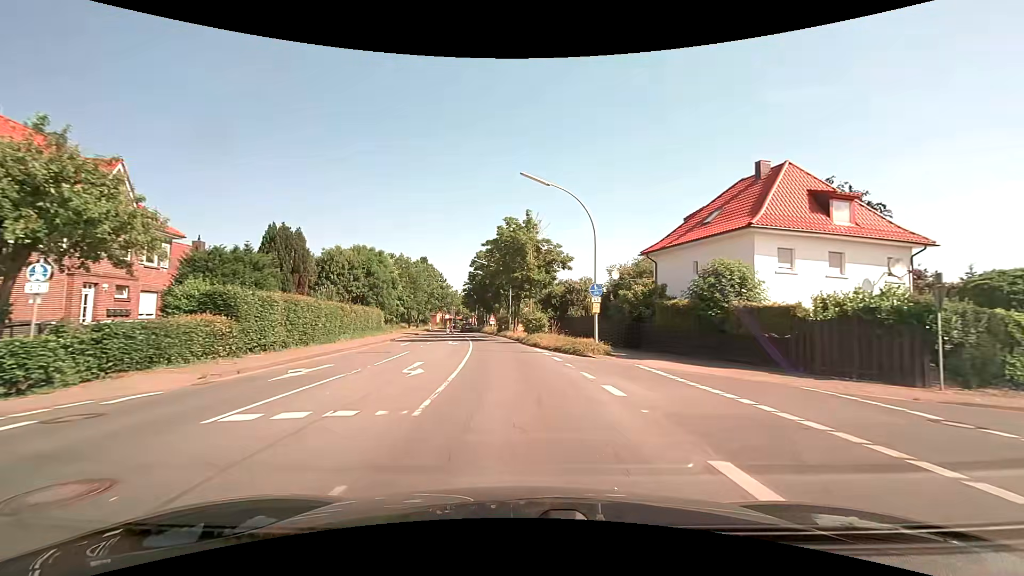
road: secondary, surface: asphalt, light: Day
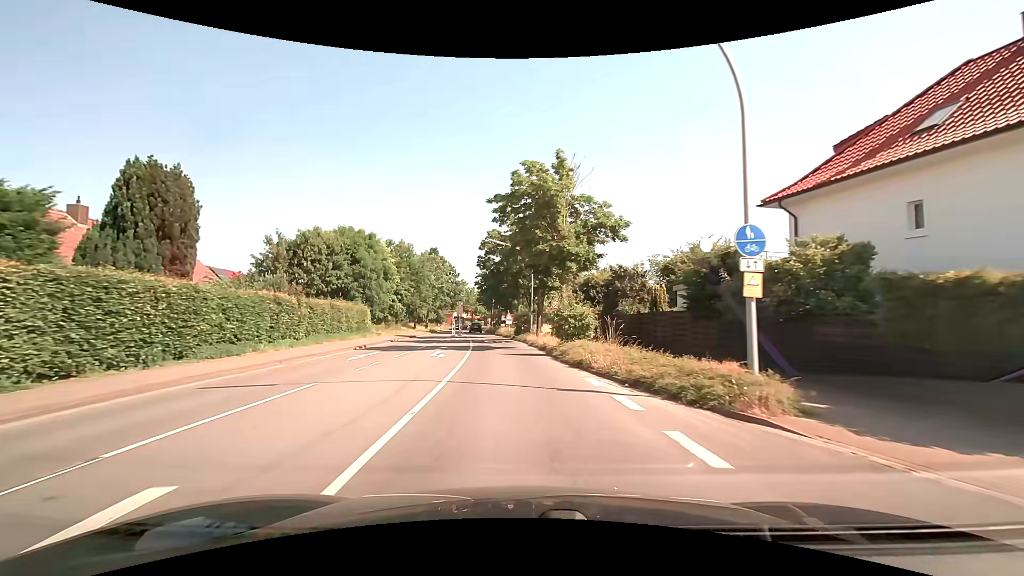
(-0.3, +13.7) m; -2°
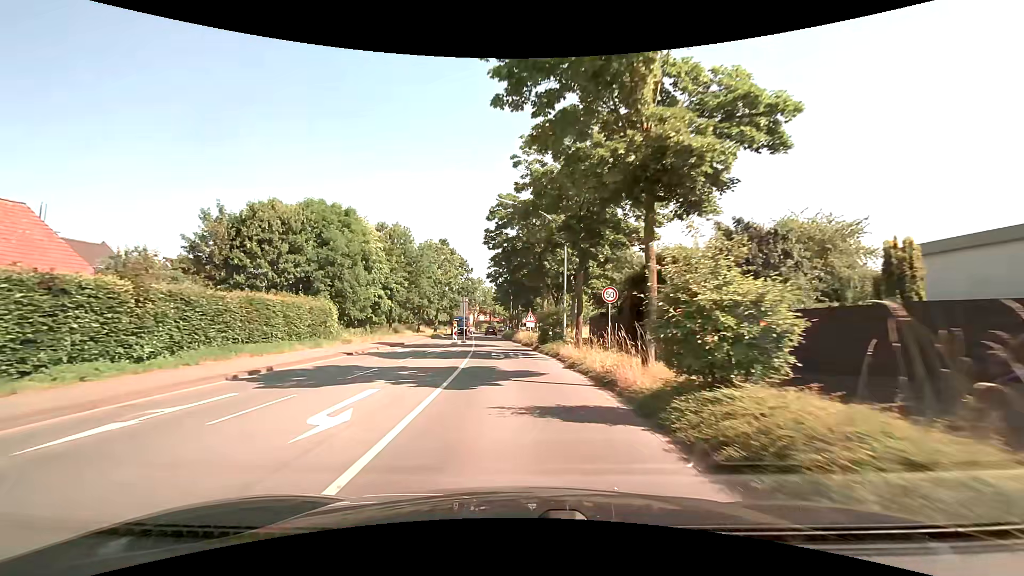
(-0.3, +13.7) m; -3°
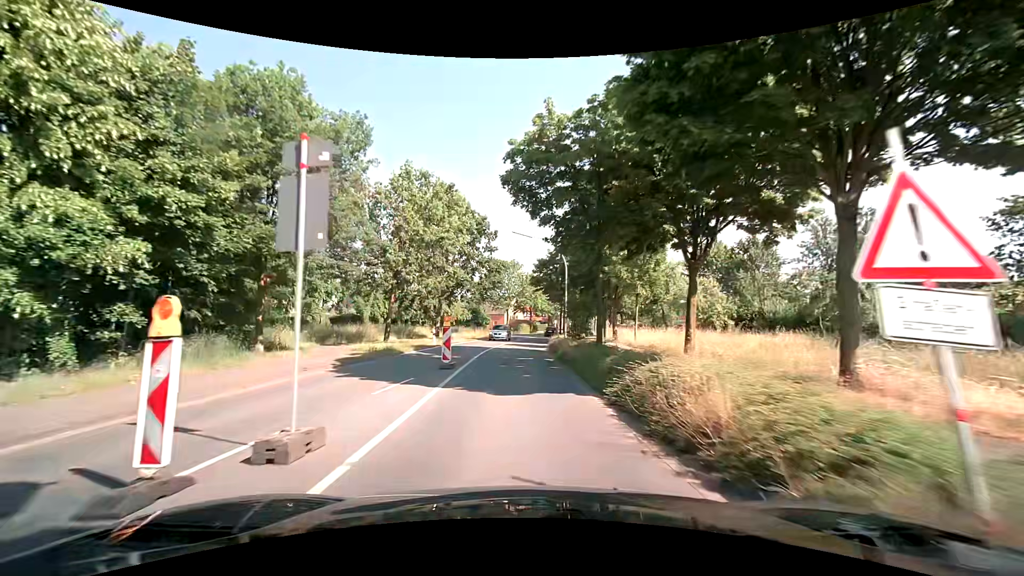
(-1.3, +34.0) m; -4°
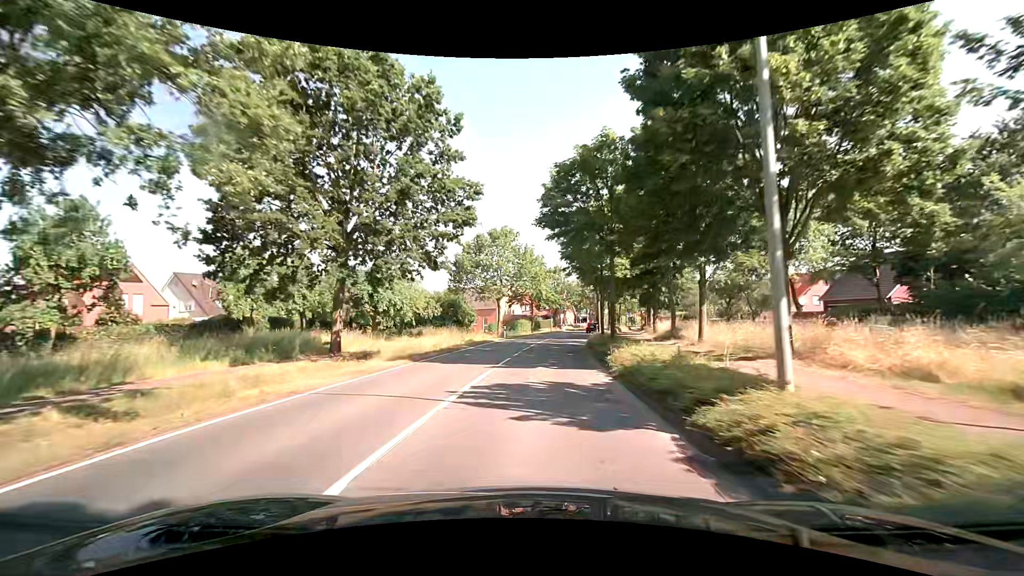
(-0.4, +28.0) m; +1°
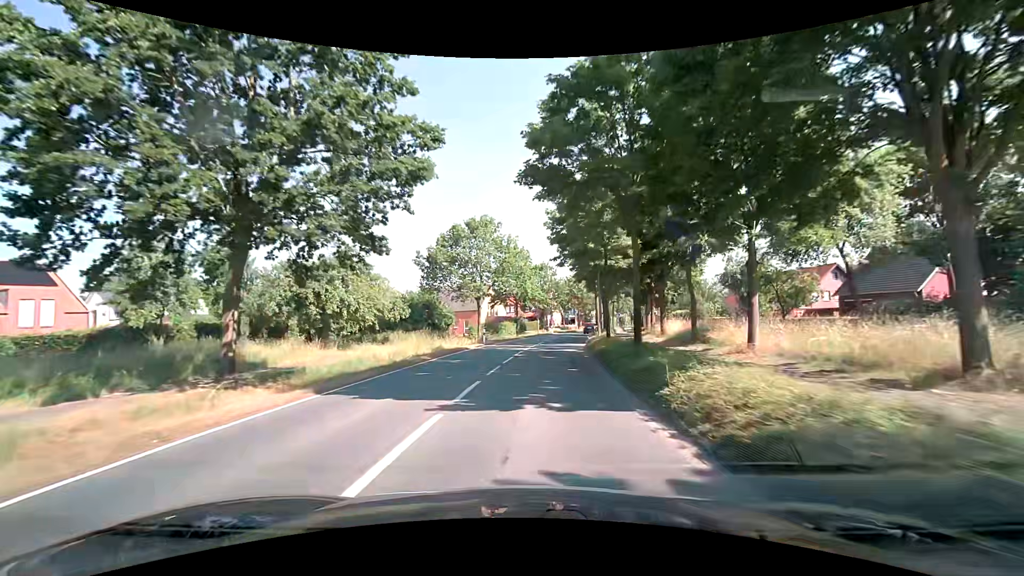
(0.0, +7.2) m; +1°
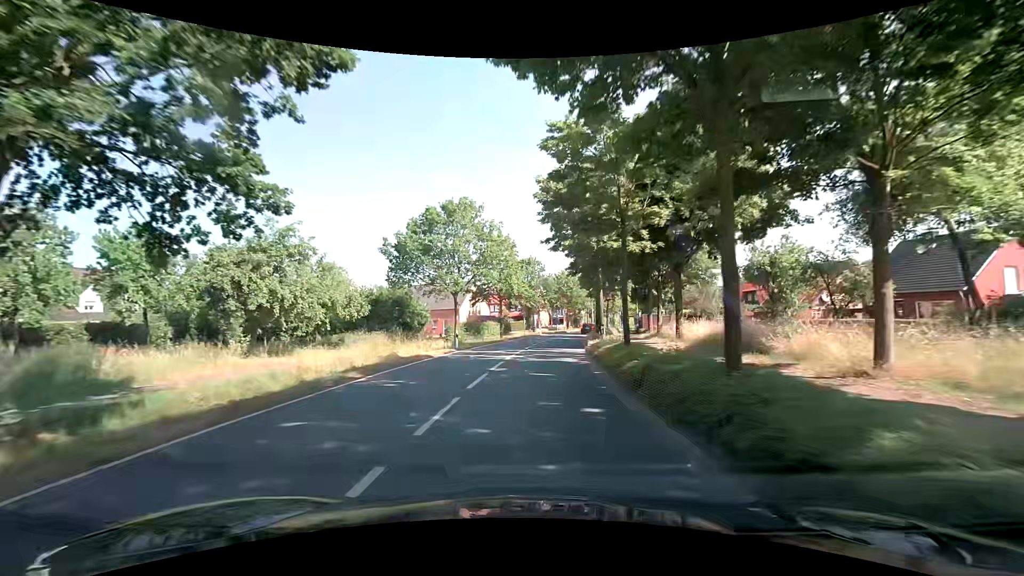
(+0.1, +7.1) m; +1°
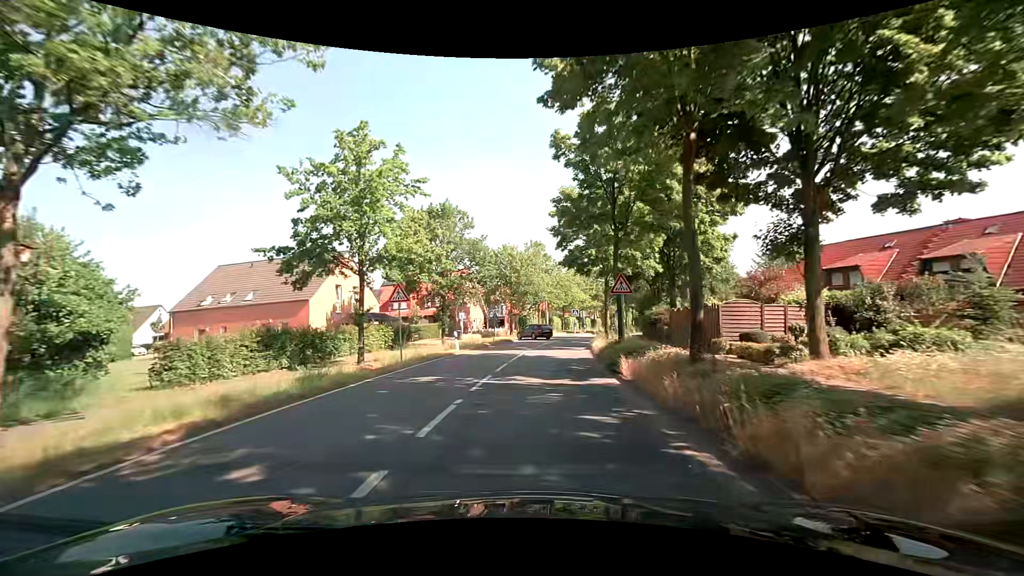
(+2.0, +34.9) m; +6°
(0, +10) (+1, +20) (+2, +30) (+4, +40) (+6, +50) (+8, +59) (+11, +69) (+14, +78) (+17, +88) (+20, +97) m
